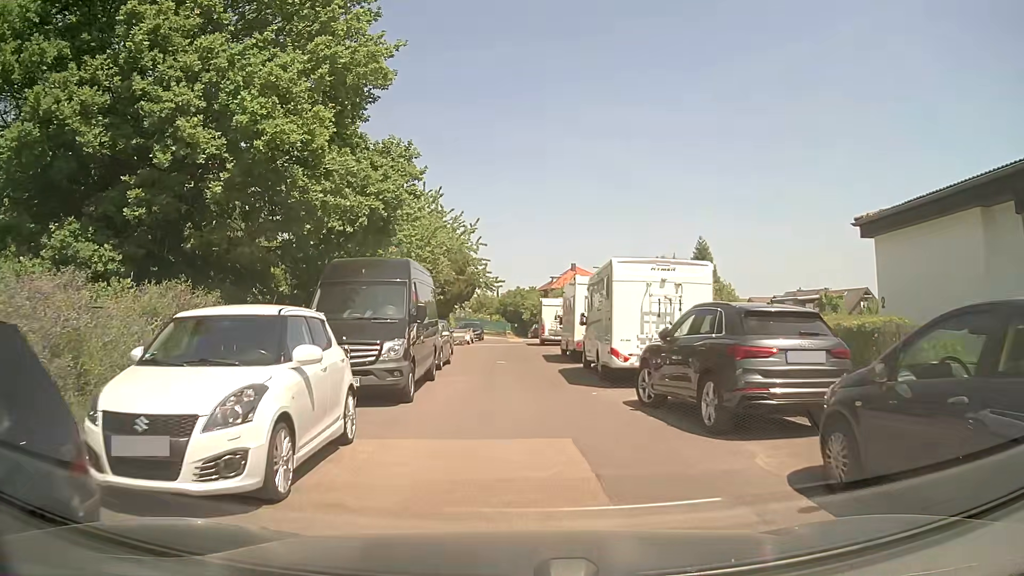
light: Day
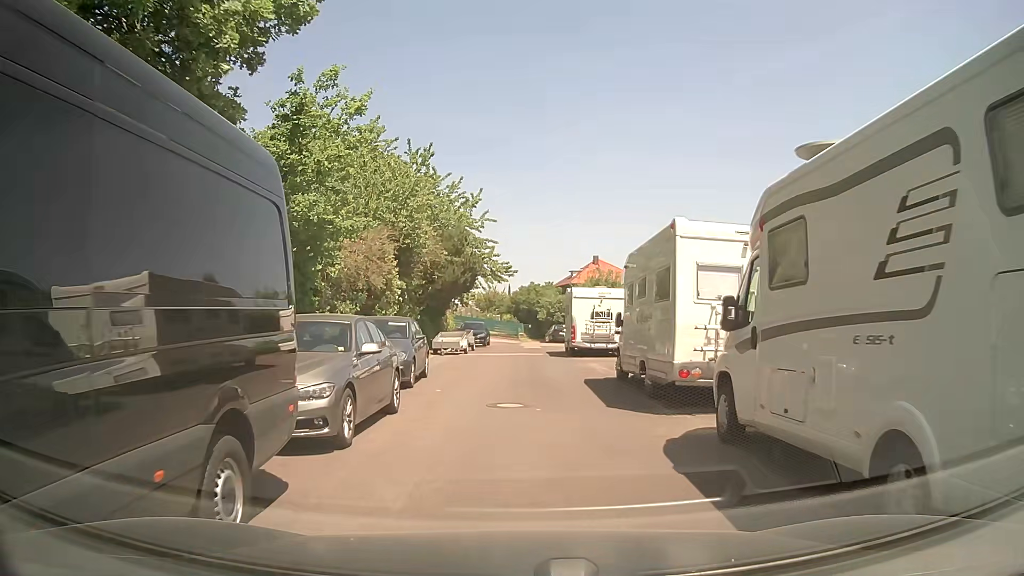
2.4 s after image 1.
(-0.2, +12.1) m; -1°
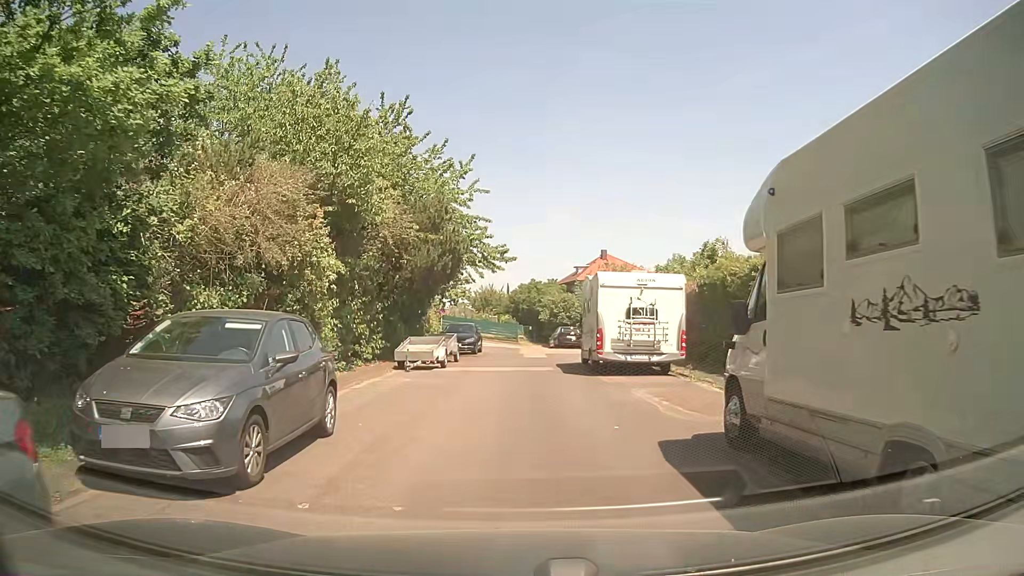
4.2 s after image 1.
(0.0, +8.5) m; 0°
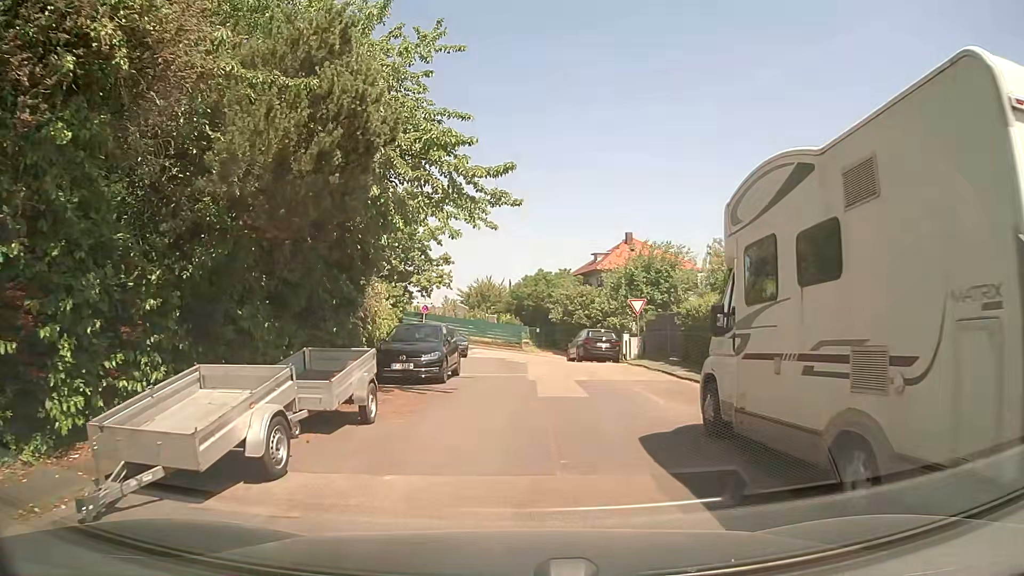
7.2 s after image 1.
(+0.1, +15.0) m; +1°
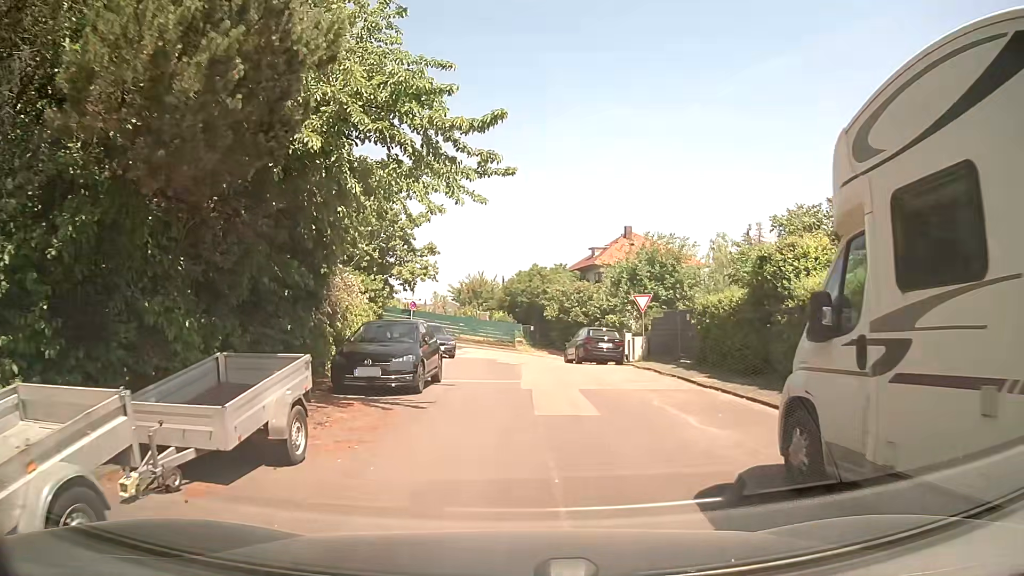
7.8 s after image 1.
(0.0, +2.9) m; 0°
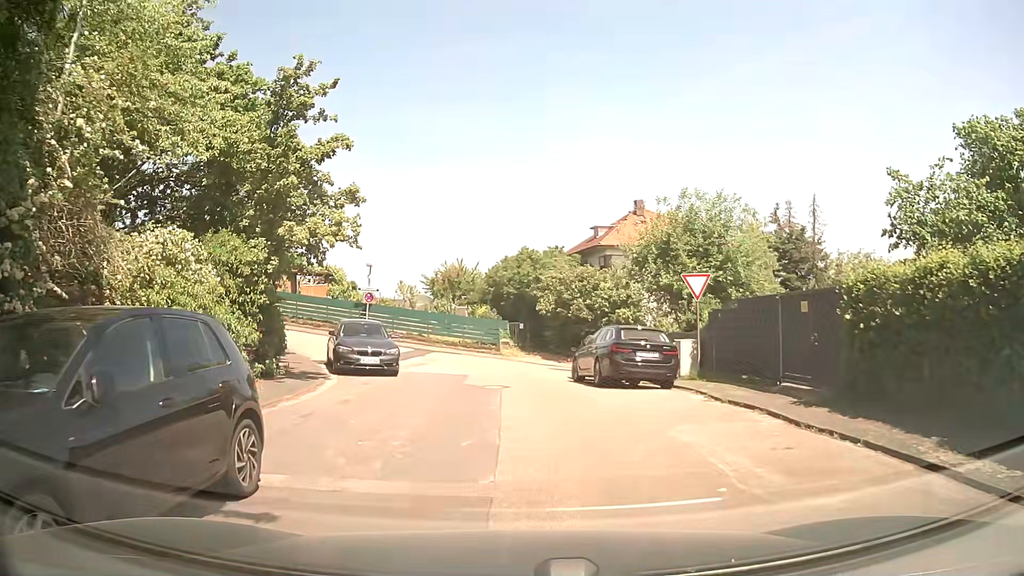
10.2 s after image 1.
(+0.3, +10.8) m; +1°
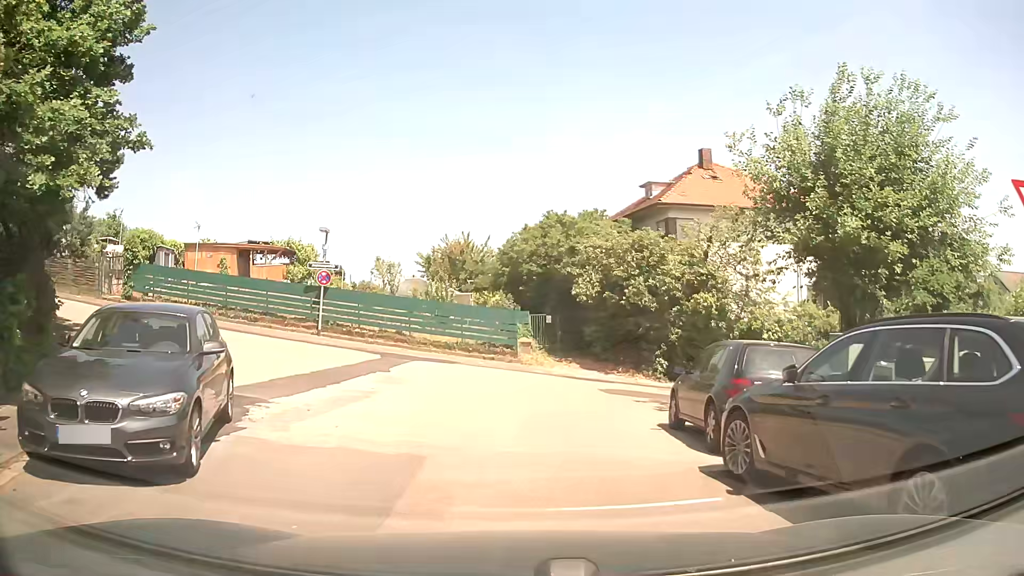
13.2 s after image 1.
(-0.2, +12.7) m; -1°
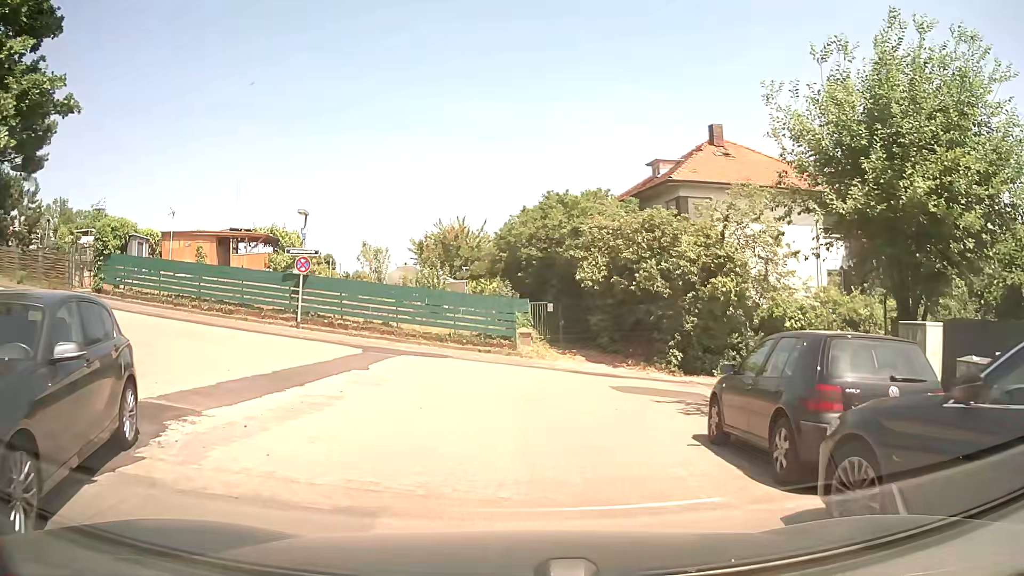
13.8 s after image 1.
(0.0, +2.4) m; +1°
